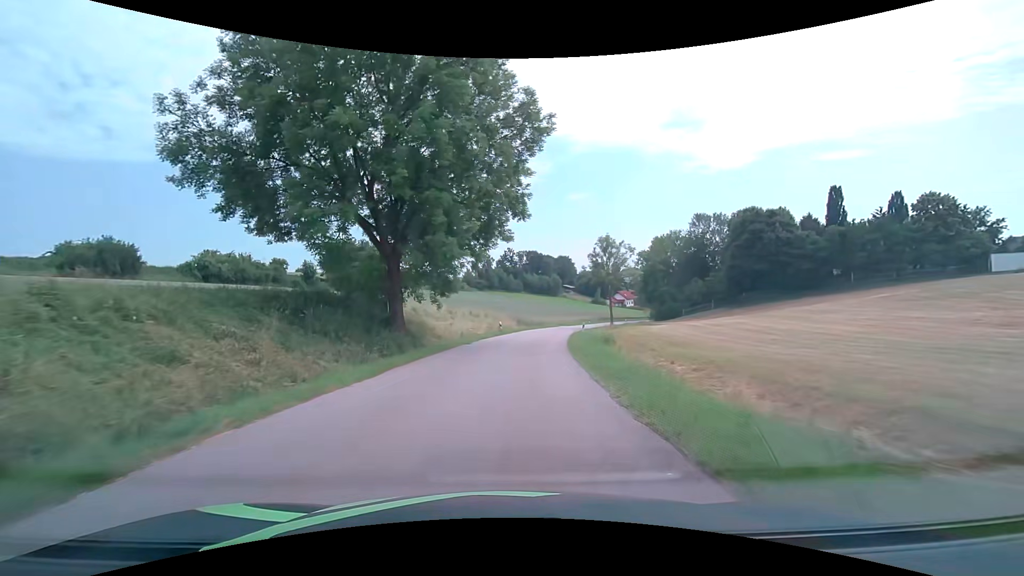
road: tertiary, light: Day
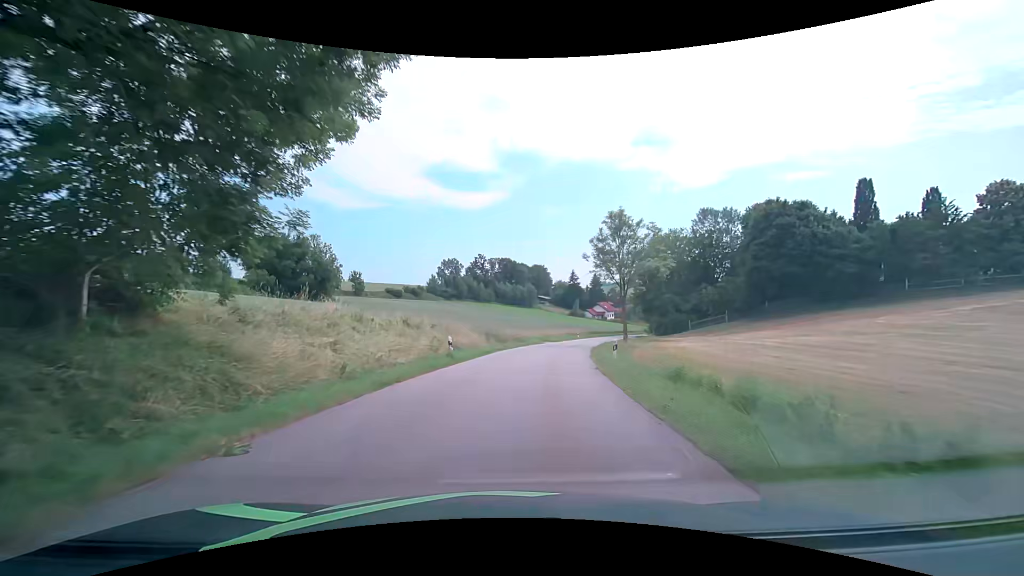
(+0.5, +21.1) m; +4°
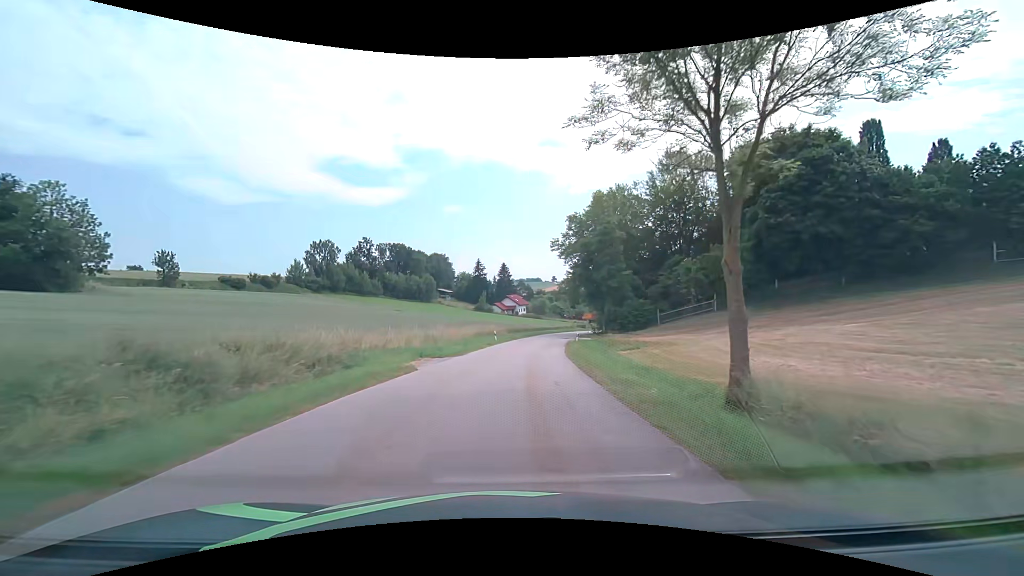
(+2.9, +34.6) m; +10°
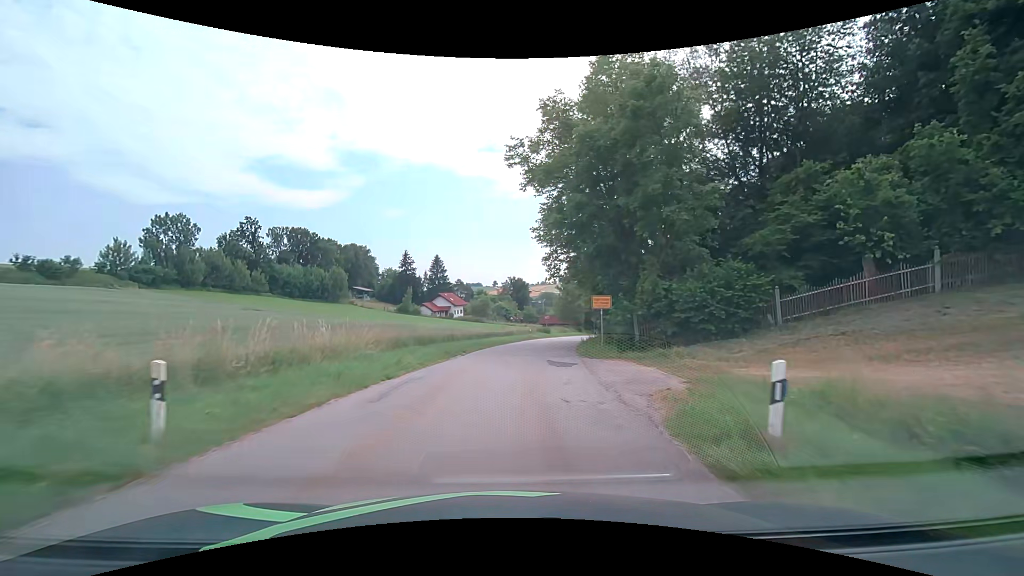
(+2.2, +37.5) m; +7°
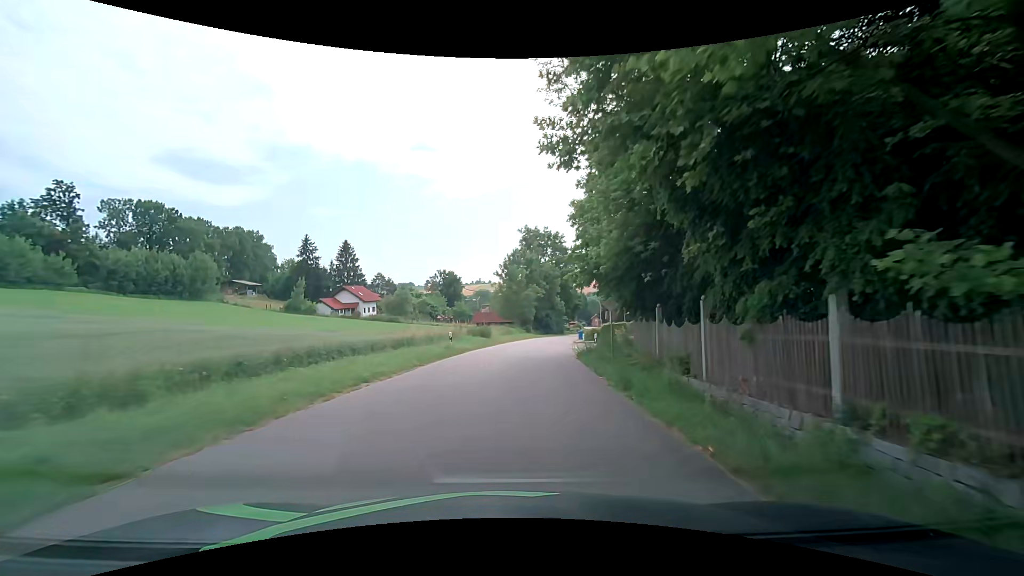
(+1.9, +29.8) m; +7°
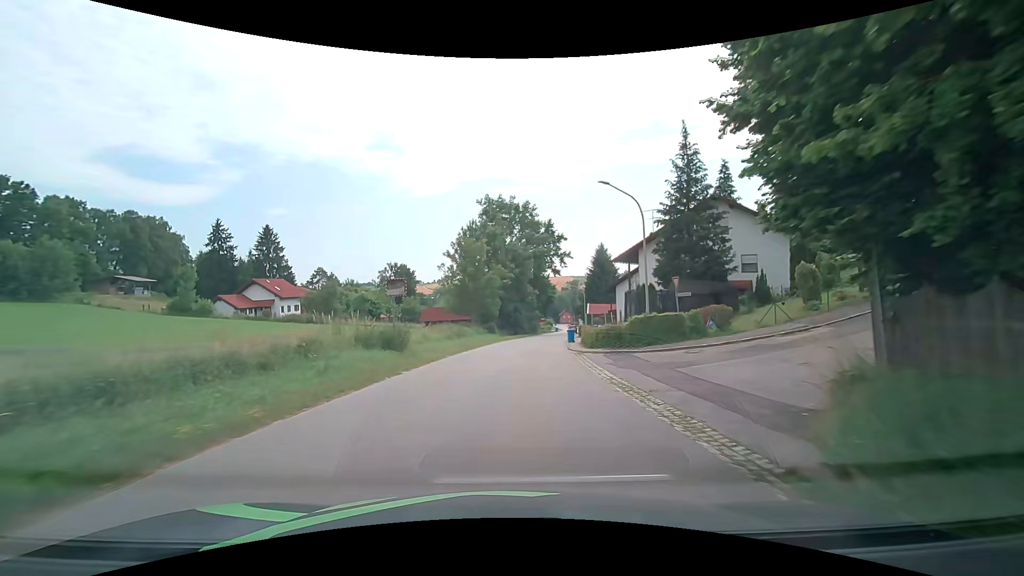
(+1.2, +22.4) m; +5°
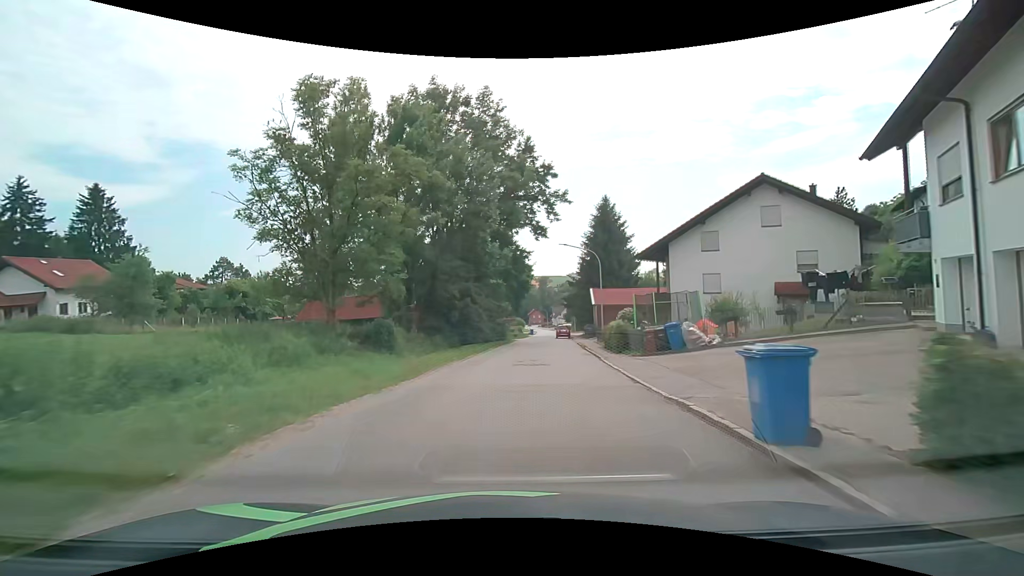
(+1.7, +35.8) m; +4°
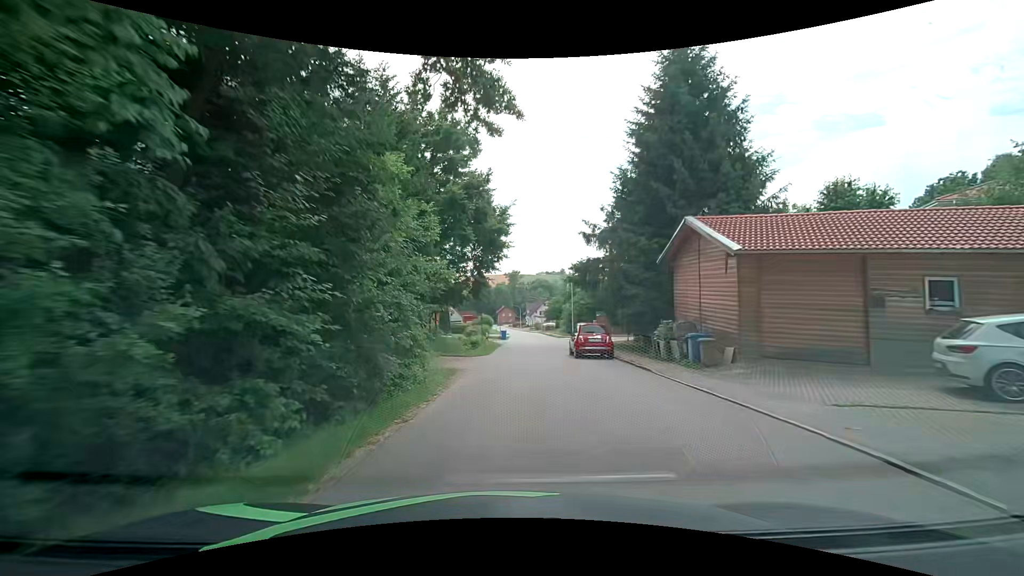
(+1.2, +35.3) m; +3°
(0, +10) (0, +20) (+1, +30) (+4, +39) (+12, +45) (+21, +49) (+30, +54) (+38, +61) (+44, +69) (+48, +77) m
